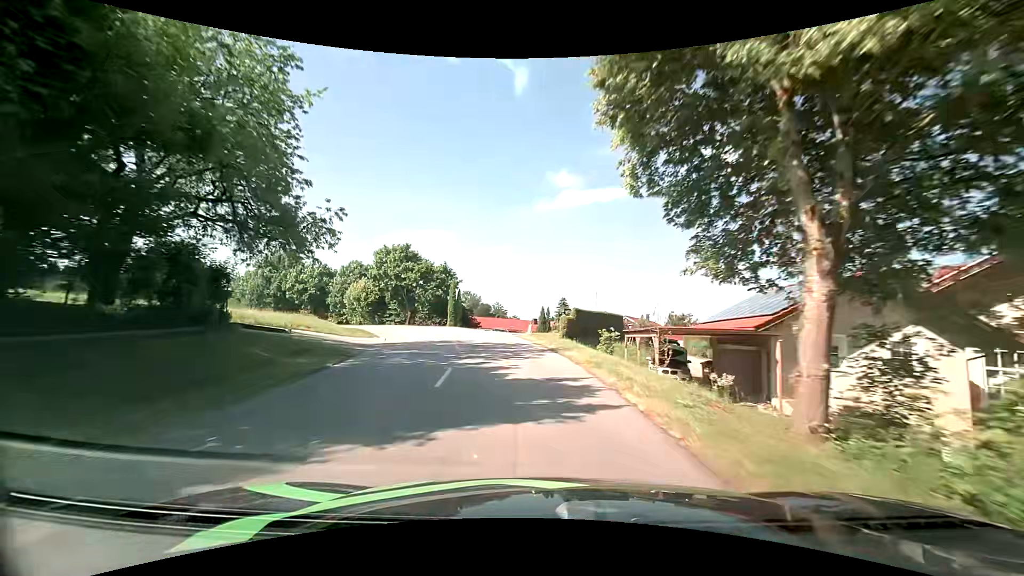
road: tertiary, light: Day
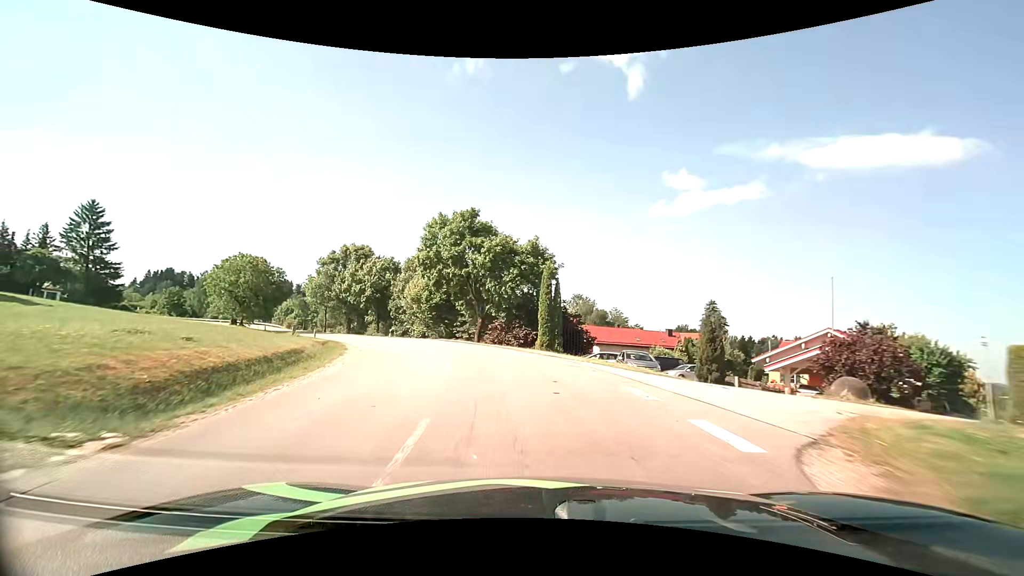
(-2.5, +23.6) m; -13°
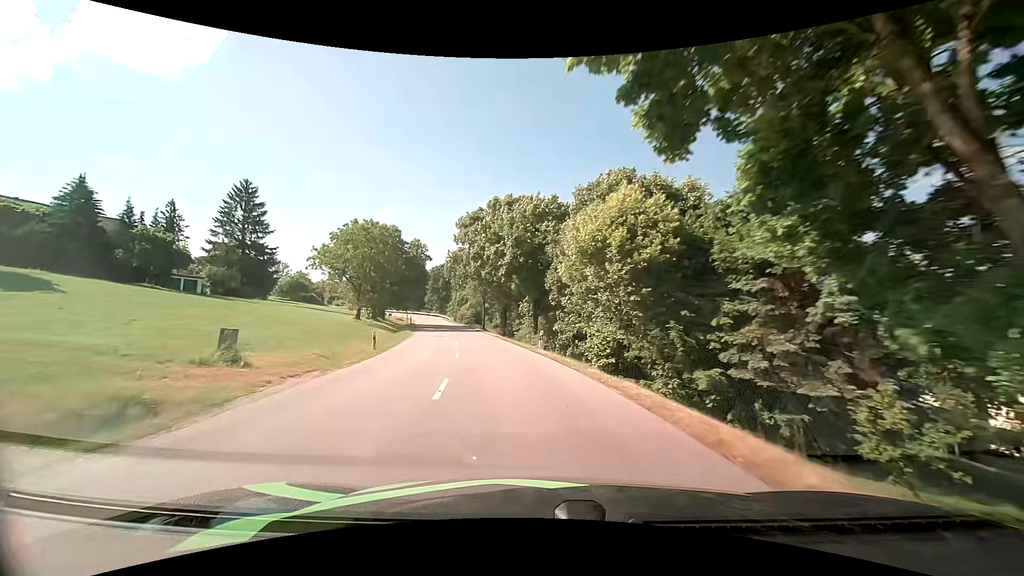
(-6.3, +31.2) m; -23°
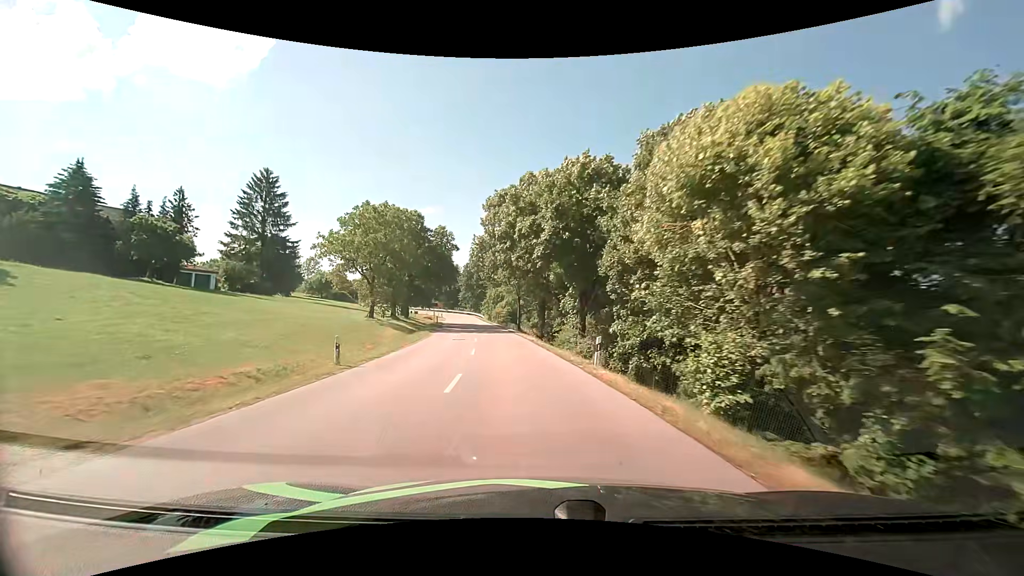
(-0.3, +8.5) m; -4°
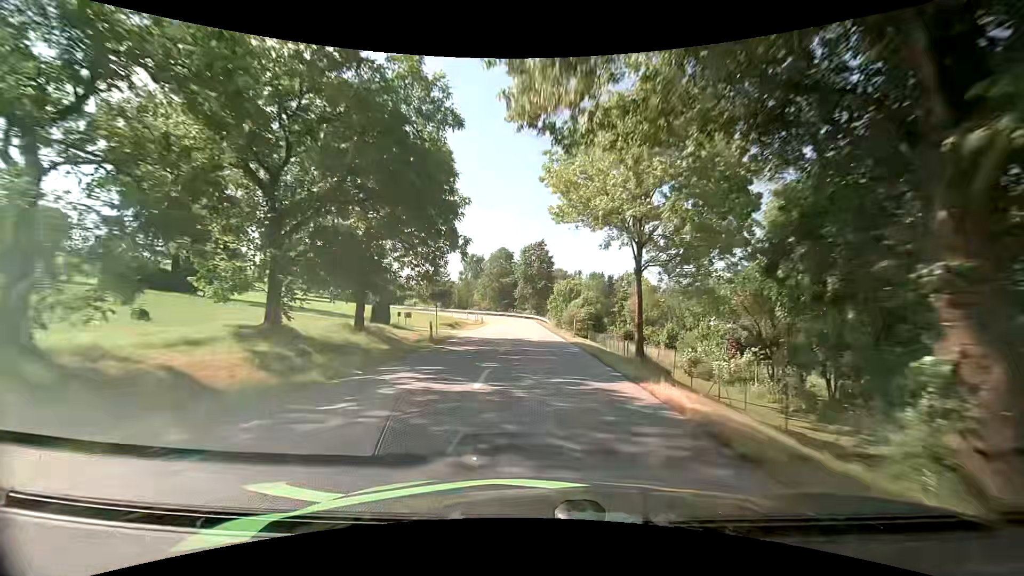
(-3.4, +36.5) m; -8°
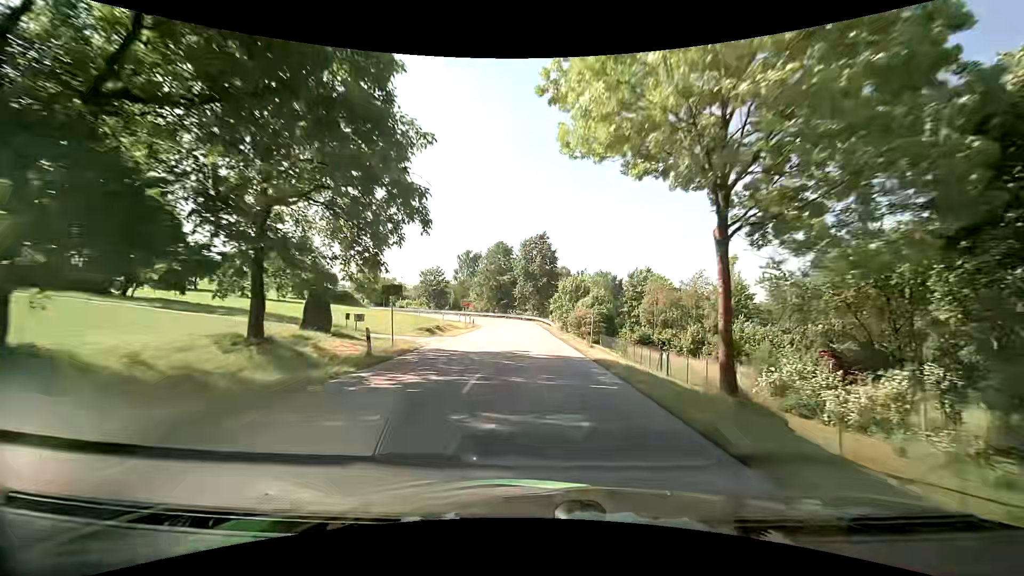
(0.0, +9.6) m; 0°
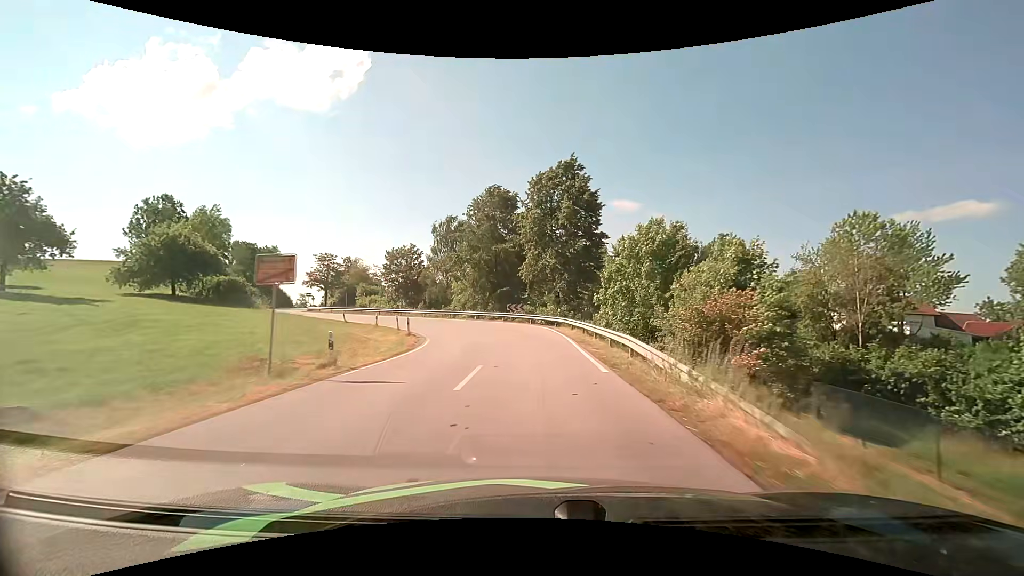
(-0.8, +36.9) m; -2°
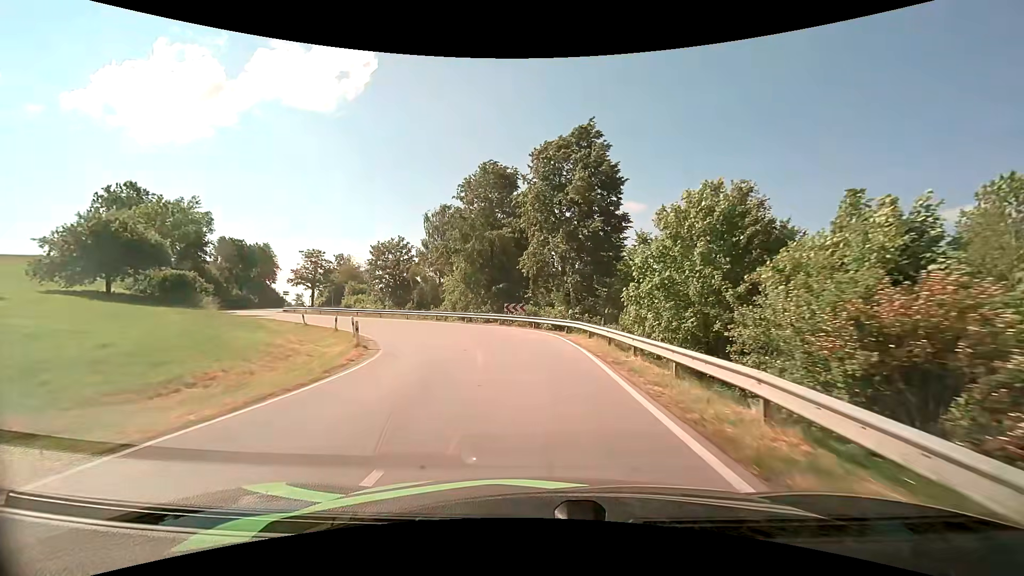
(0.0, +8.1) m; -1°
(0, +10) (-1, +20) (-5, +29) (-10, +38) (-17, +45) (-24, +52) (-31, +59) (-38, +66) (-43, +75) (-48, +84) m
